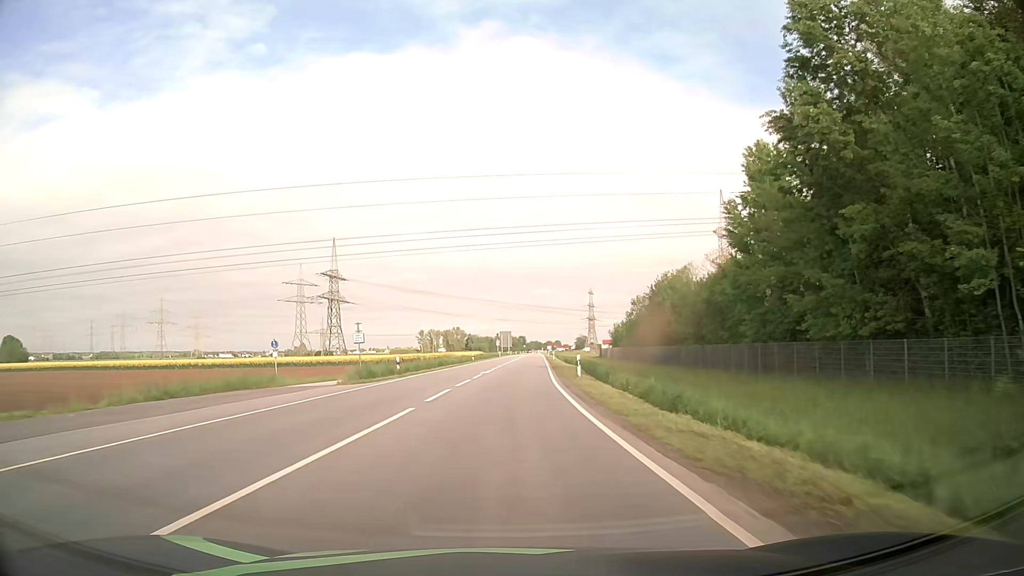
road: primary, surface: asphalt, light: Day
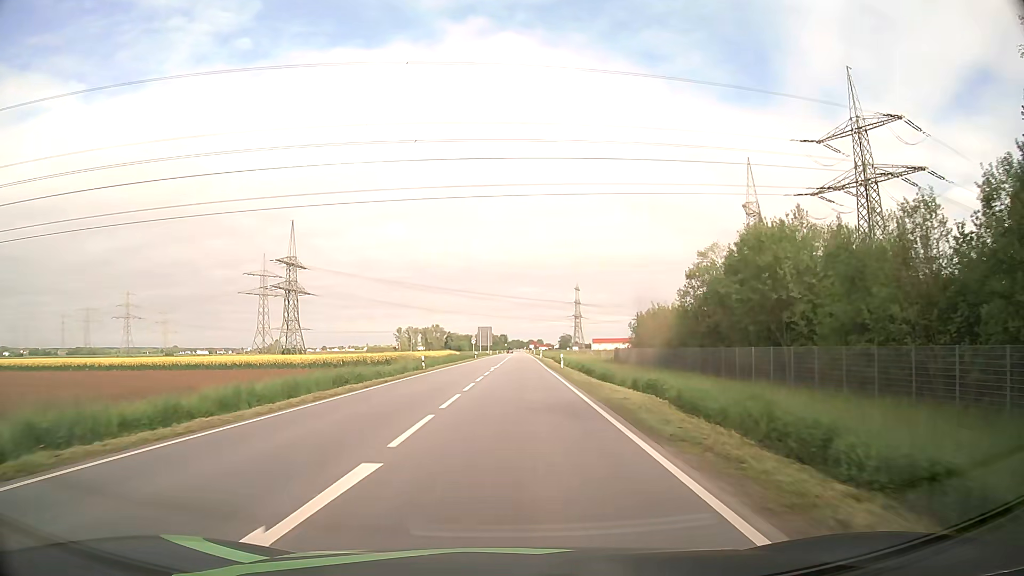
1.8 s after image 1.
(+0.4, +31.6) m; +2°
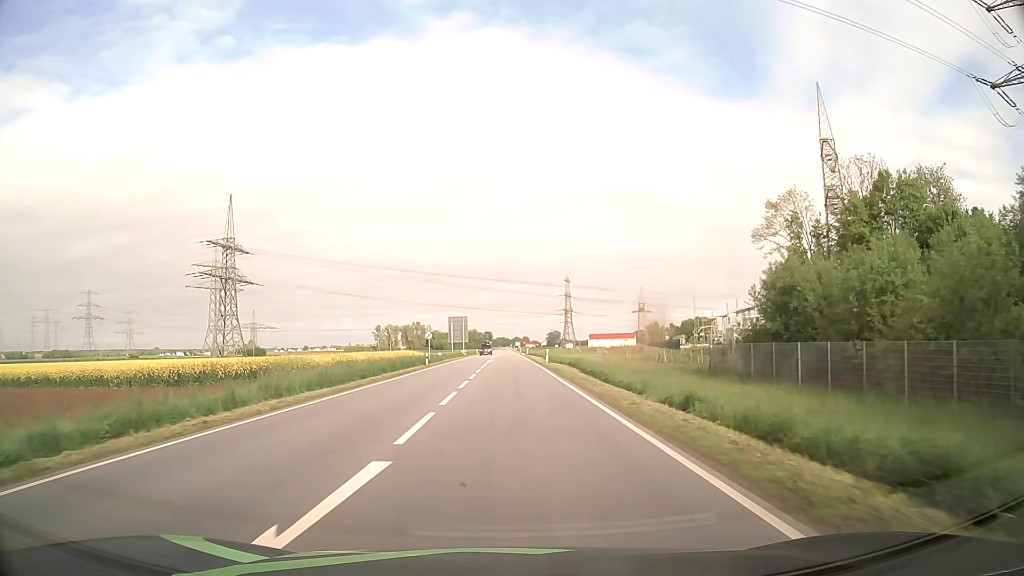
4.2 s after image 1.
(+0.6, +42.1) m; +1°
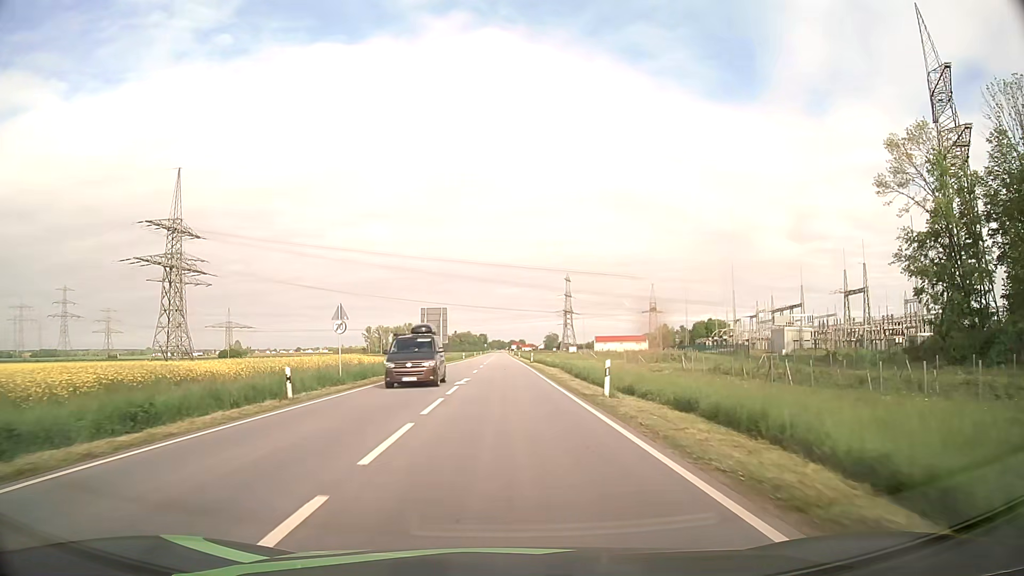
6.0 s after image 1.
(+0.1, +31.7) m; 0°
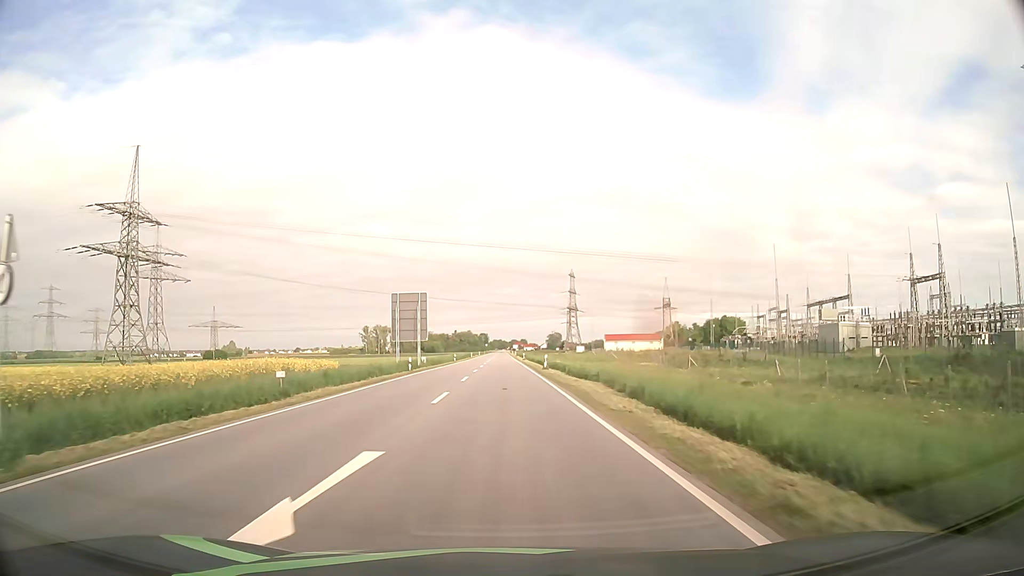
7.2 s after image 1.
(0.0, +21.6) m; 0°
